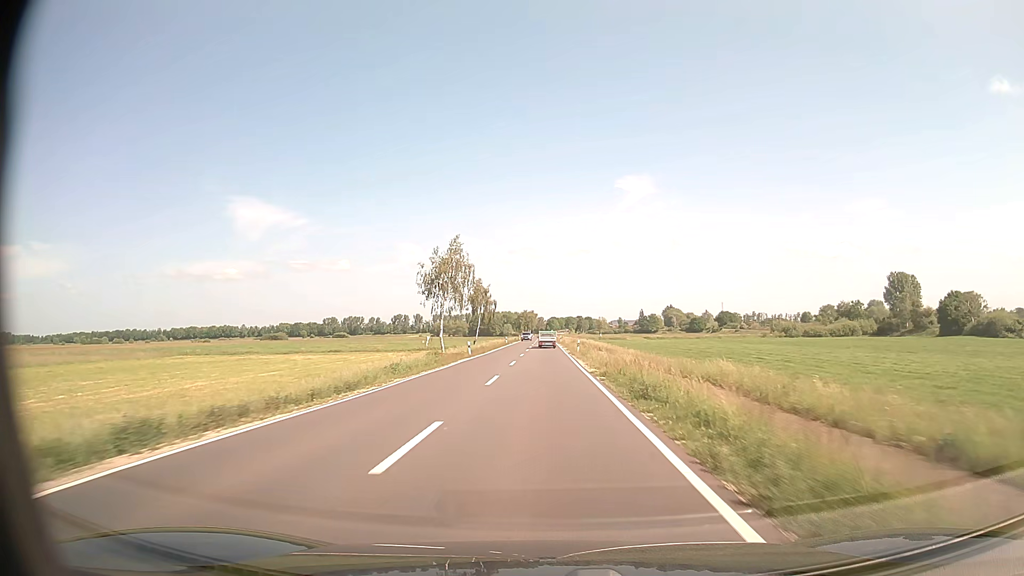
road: secondary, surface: asphalt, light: Day
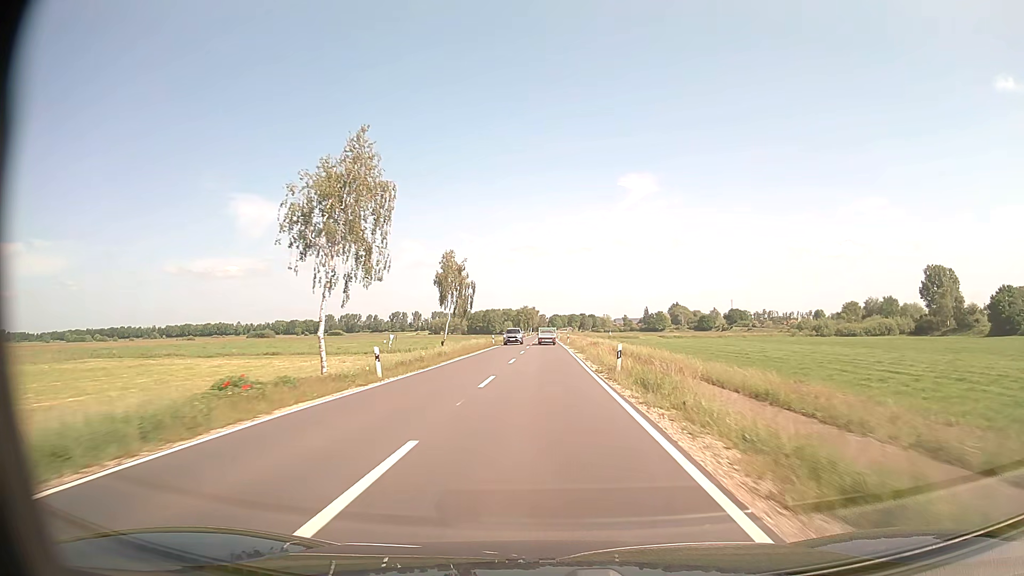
(-0.1, +26.4) m; 0°
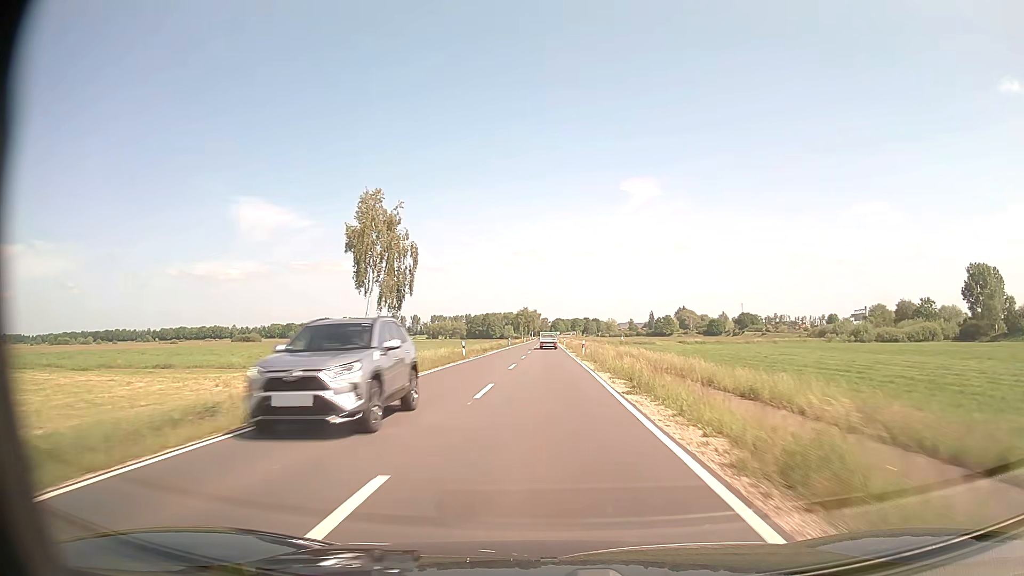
(-0.1, +26.3) m; 0°
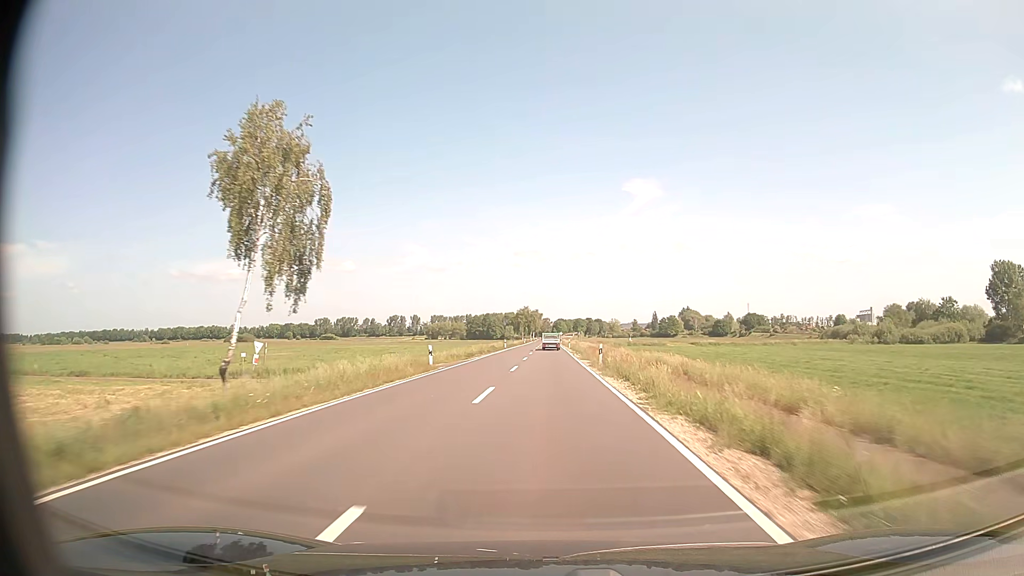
(0.0, +13.1) m; 0°
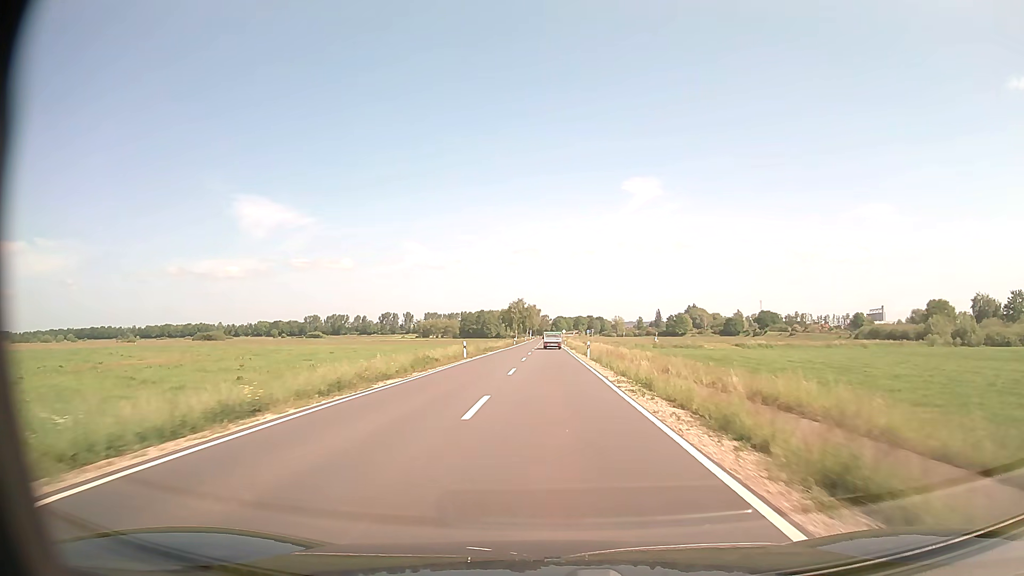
(0.0, +38.9) m; 0°
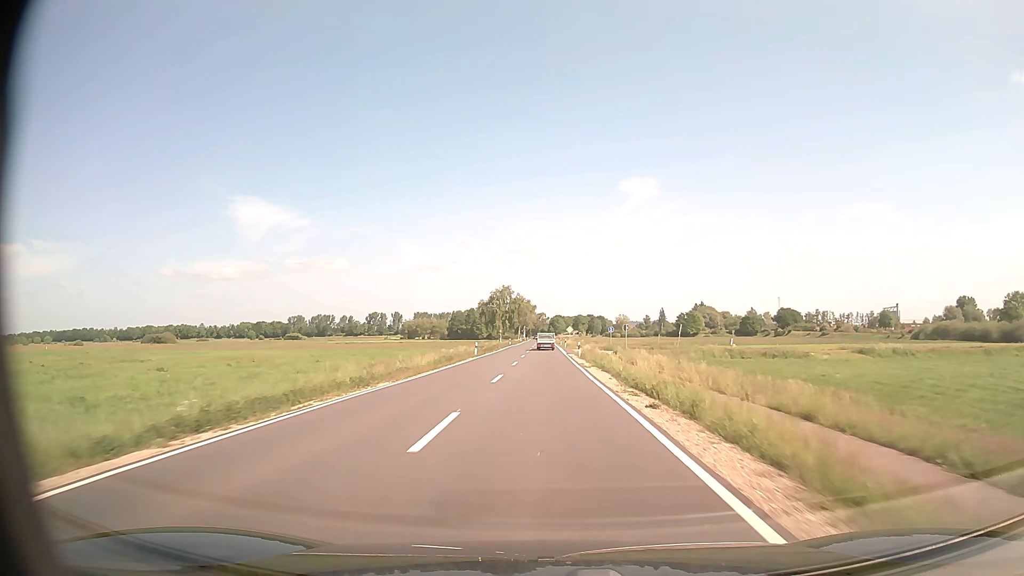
(+0.2, +51.3) m; 0°
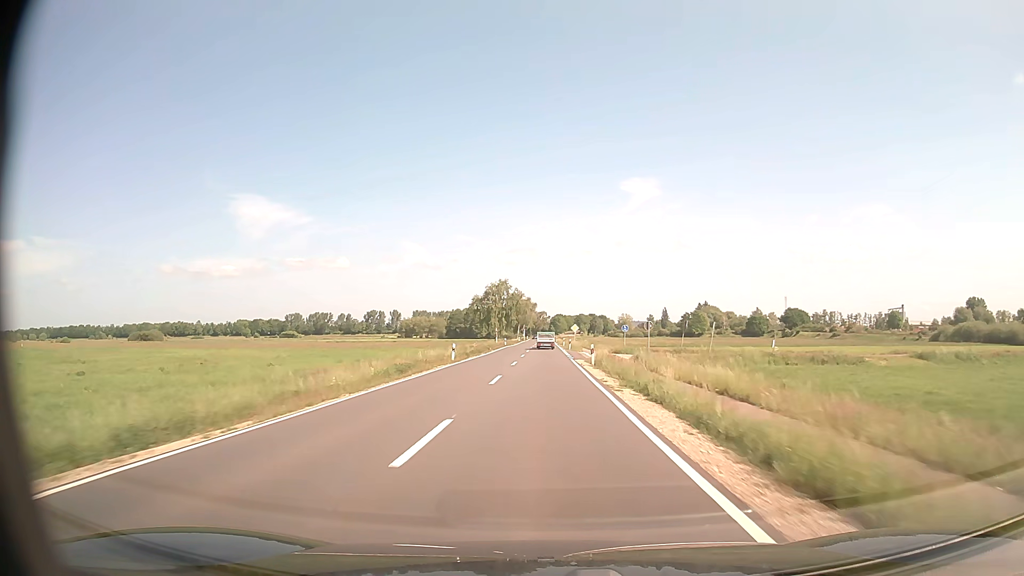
(0.0, +12.7) m; 0°
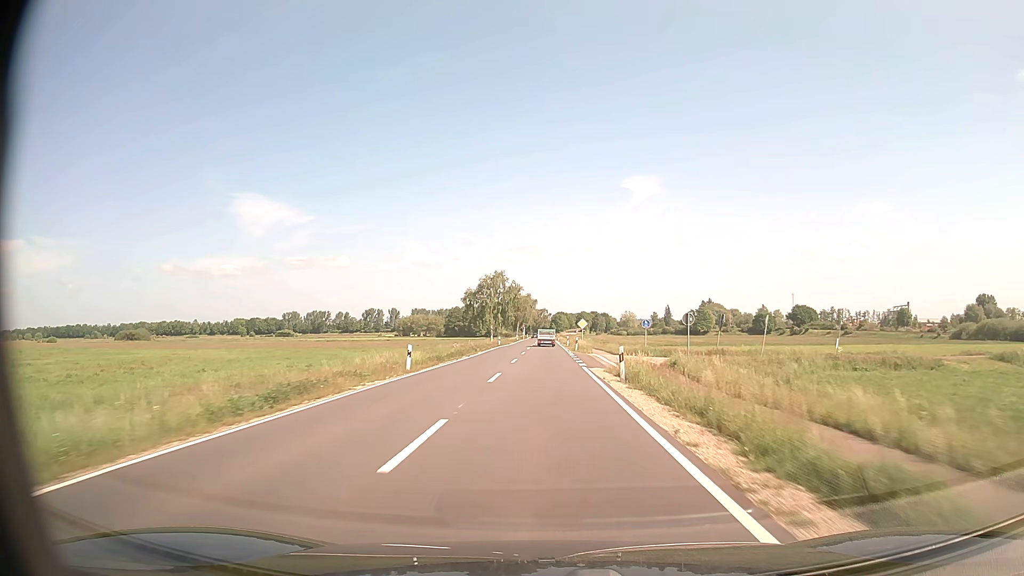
(0.0, +12.7) m; 0°
(0, +10) (0, +20) (0, +30) (0, +40) (0, +50) (0, +60) (0, +70) (0, +80) (0, +90) (0, +100) m
